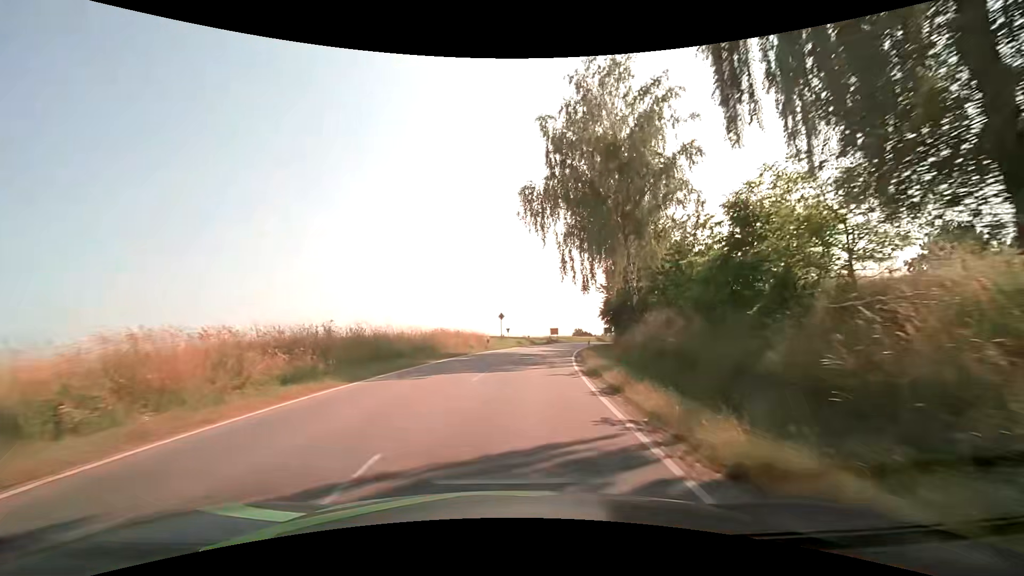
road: tertiary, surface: asphalt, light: Day
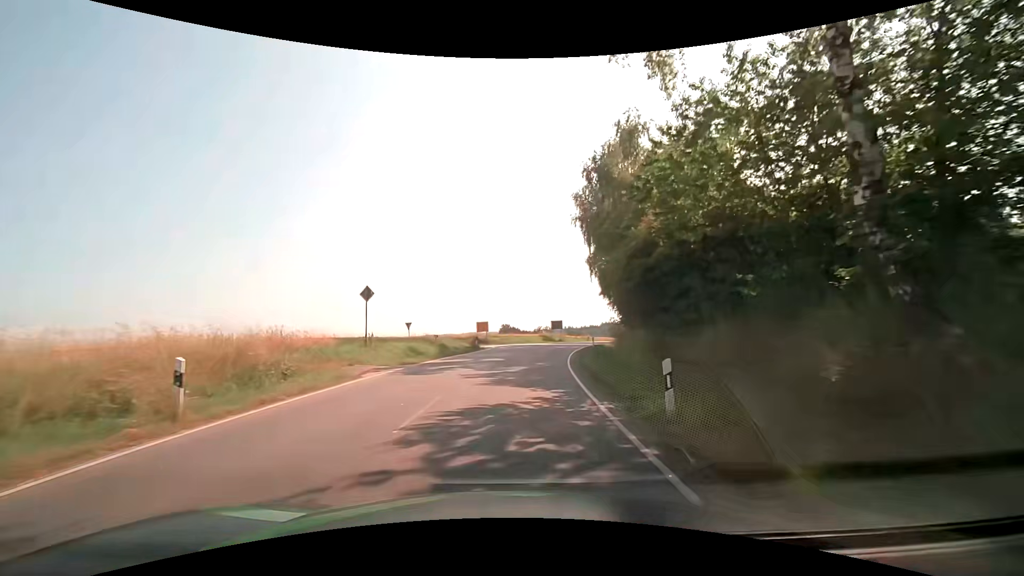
(+2.3, +30.0) m; +8°
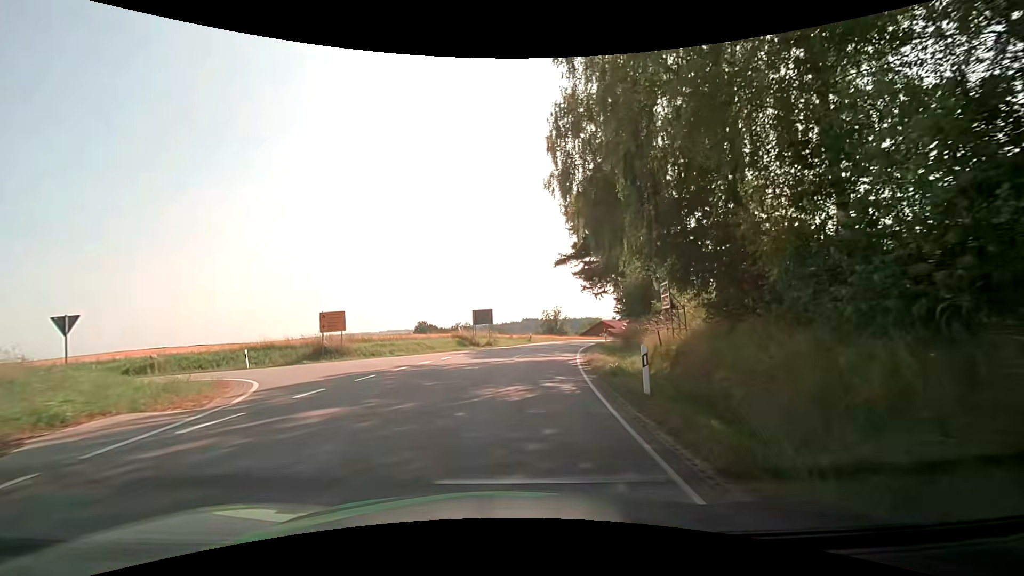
(+2.3, +30.3) m; +10°
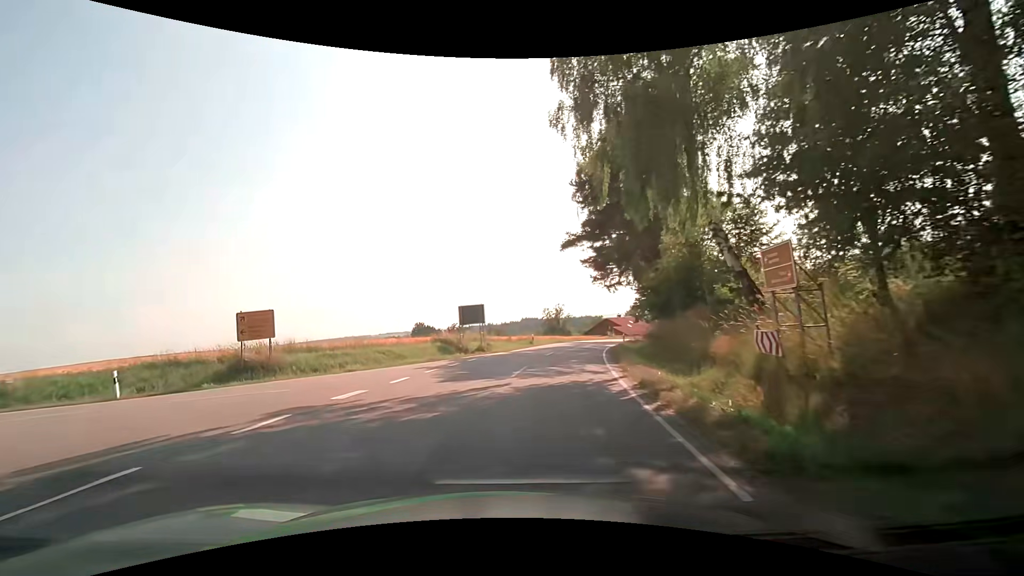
(0.0, +8.7) m; -1°
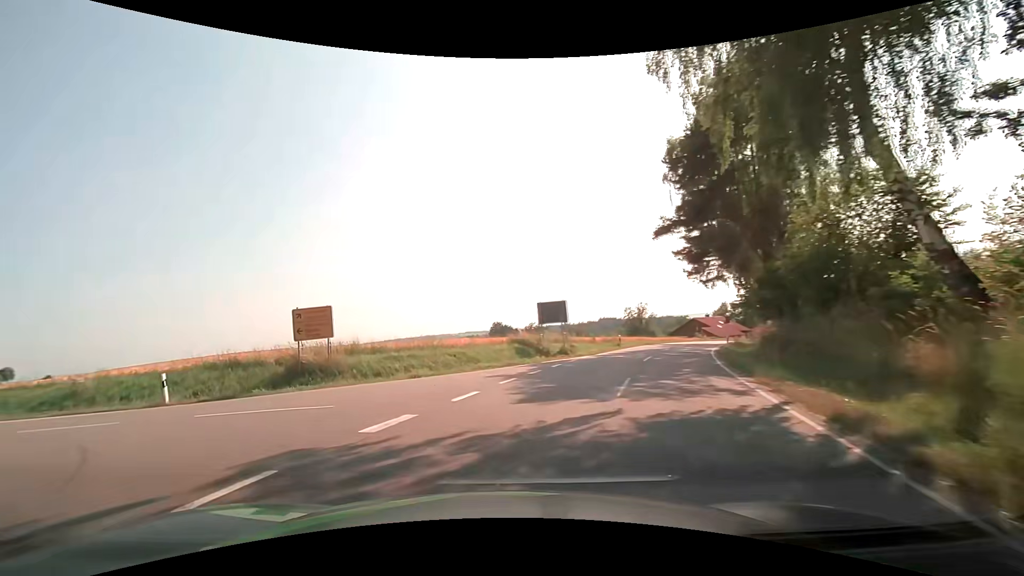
(-0.2, +3.7) m; -10°
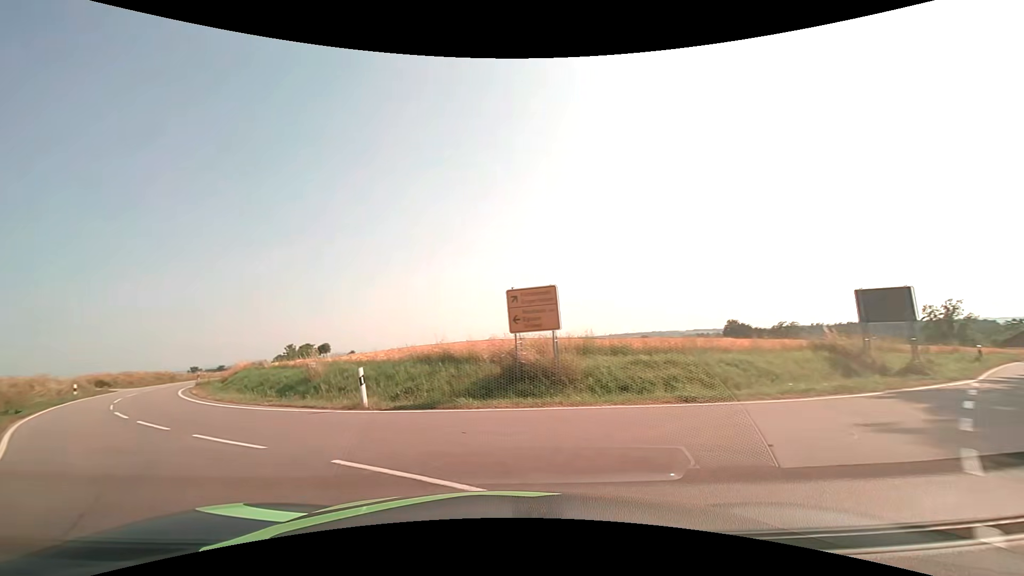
(-1.3, +6.7) m; -24°
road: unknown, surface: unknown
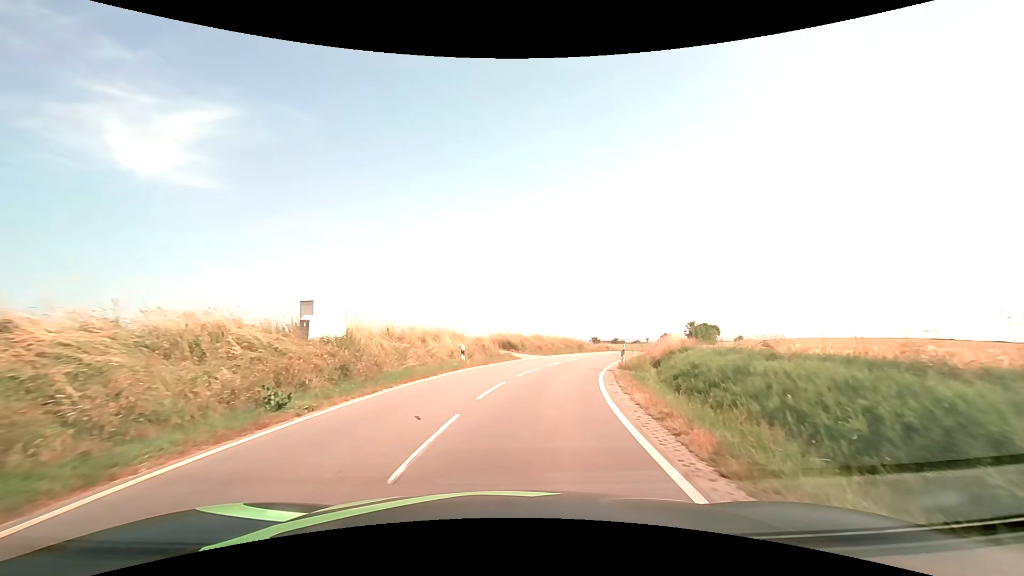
(-11.6, +19.2) m; -42°
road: tertiary
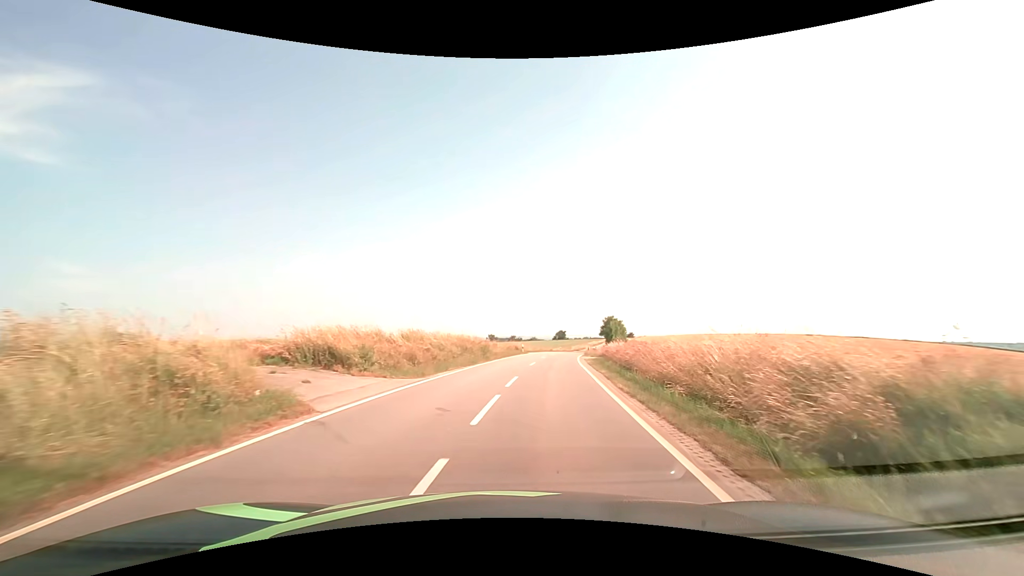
(+2.1, +21.2) m; +12°
(0, +10) (+1, +20) (+3, +30) (+4, +40) (+5, +50) (+7, +60) (+9, +69) (+10, +79) (+12, +89) (+14, +99) m
